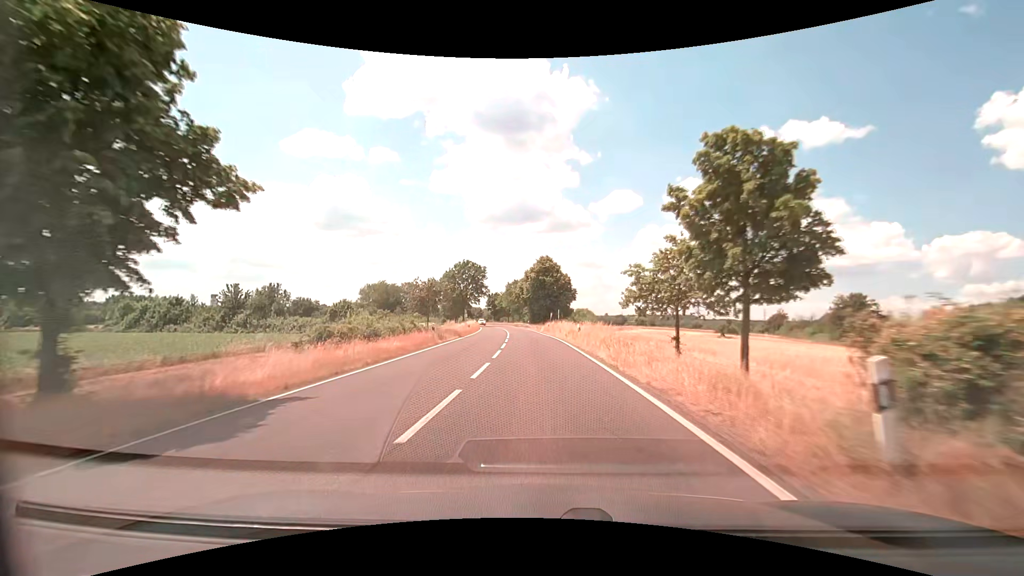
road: primary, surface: asphalt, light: Day
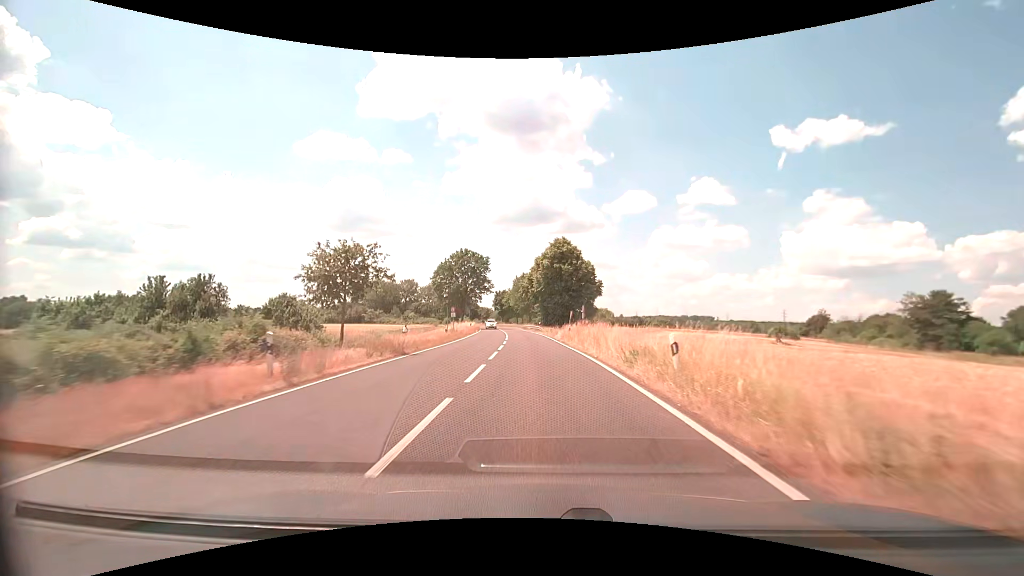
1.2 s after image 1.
(-0.2, +19.4) m; -2°
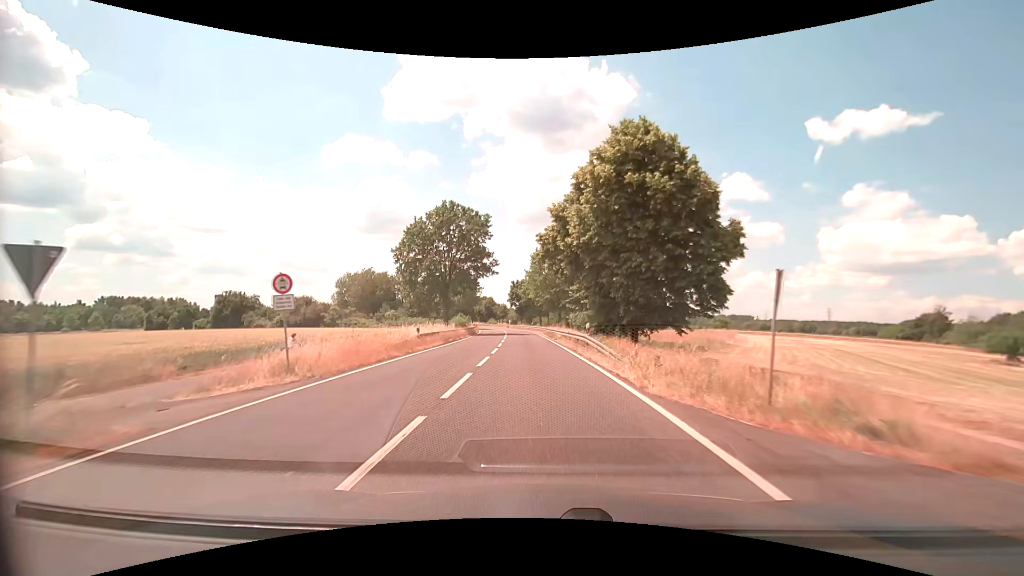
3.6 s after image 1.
(-0.7, +38.3) m; -3°
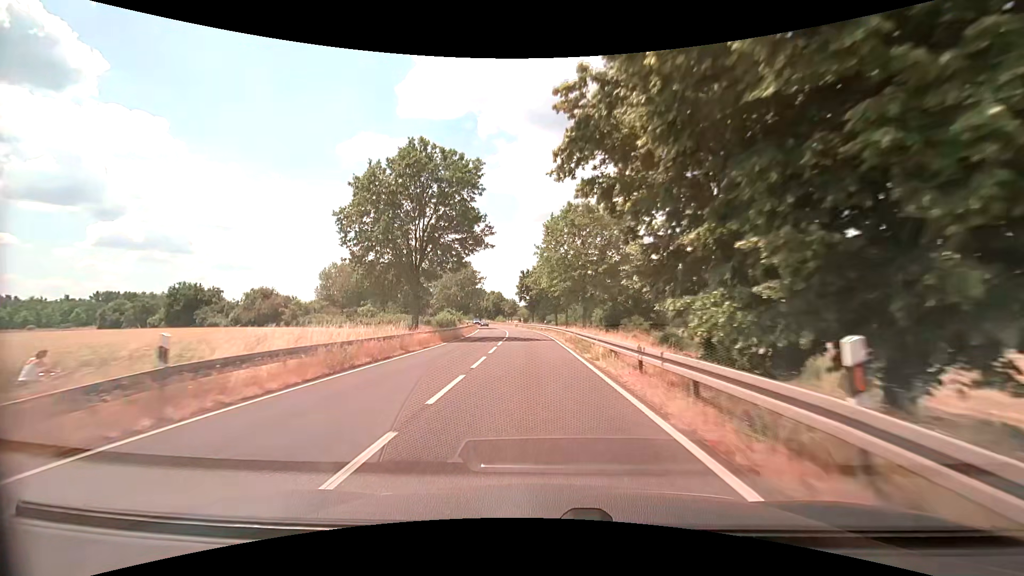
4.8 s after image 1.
(-0.3, +19.1) m; -2°
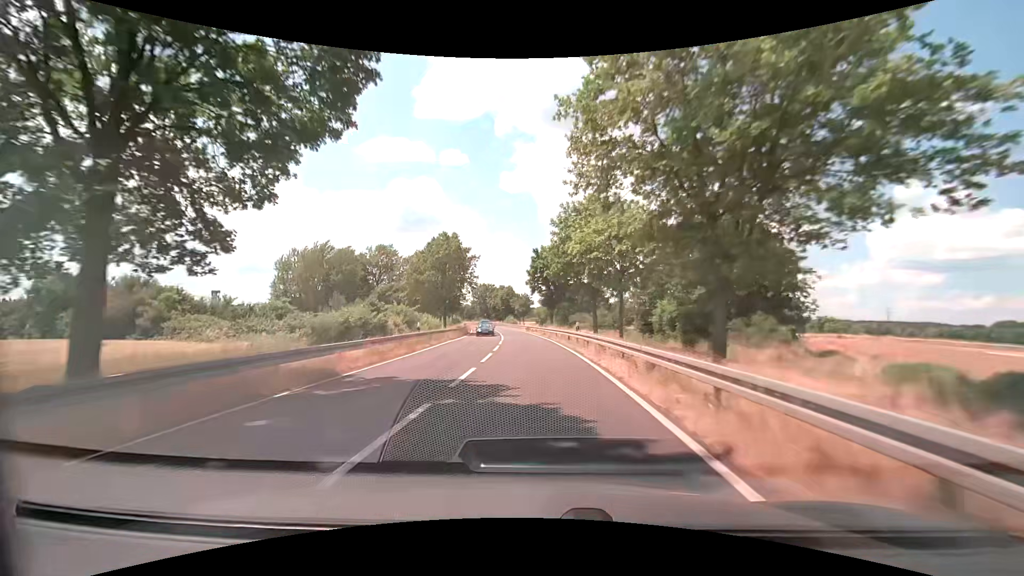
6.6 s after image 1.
(-0.5, +28.6) m; -2°
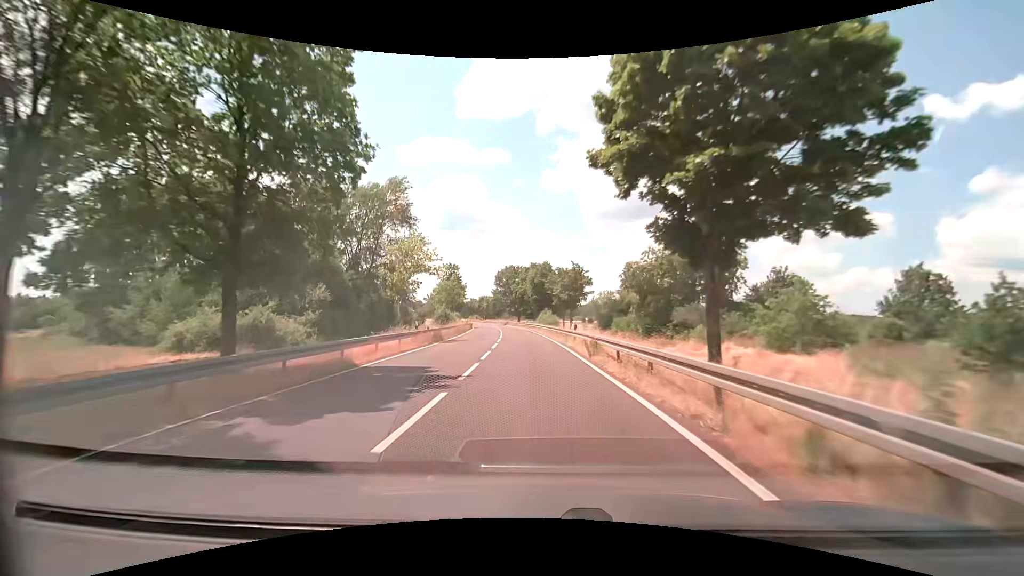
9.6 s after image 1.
(-2.1, +47.9) m; -5°
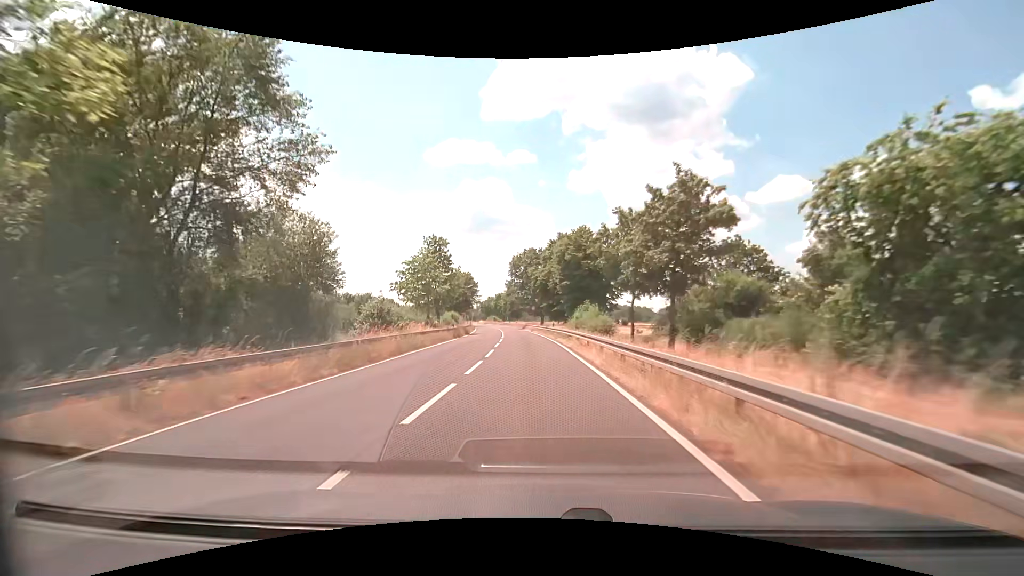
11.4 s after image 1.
(-0.6, +28.9) m; -3°
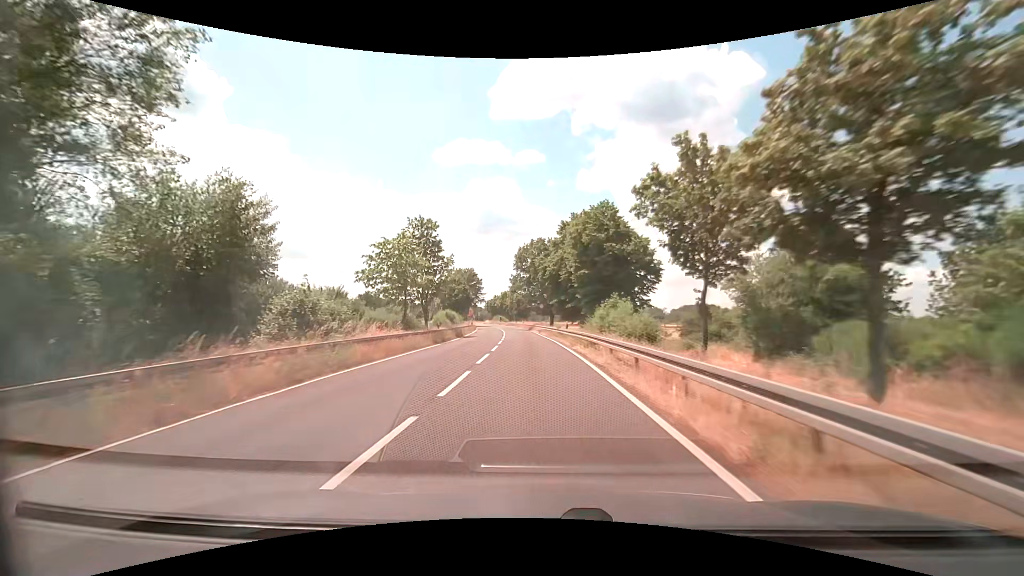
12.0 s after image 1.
(-0.1, +9.7) m; -1°
(0, +10) (0, +20) (-1, +30) (-1, +40) (-2, +50) (-3, +60) (-4, +70) (-5, +80) (-6, +90) (-8, +100) m
